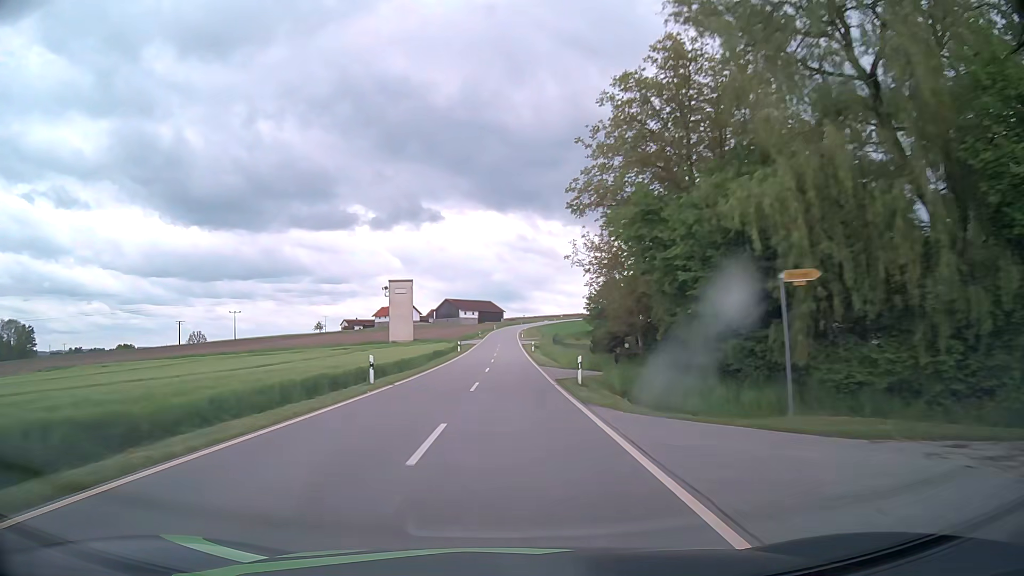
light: Day
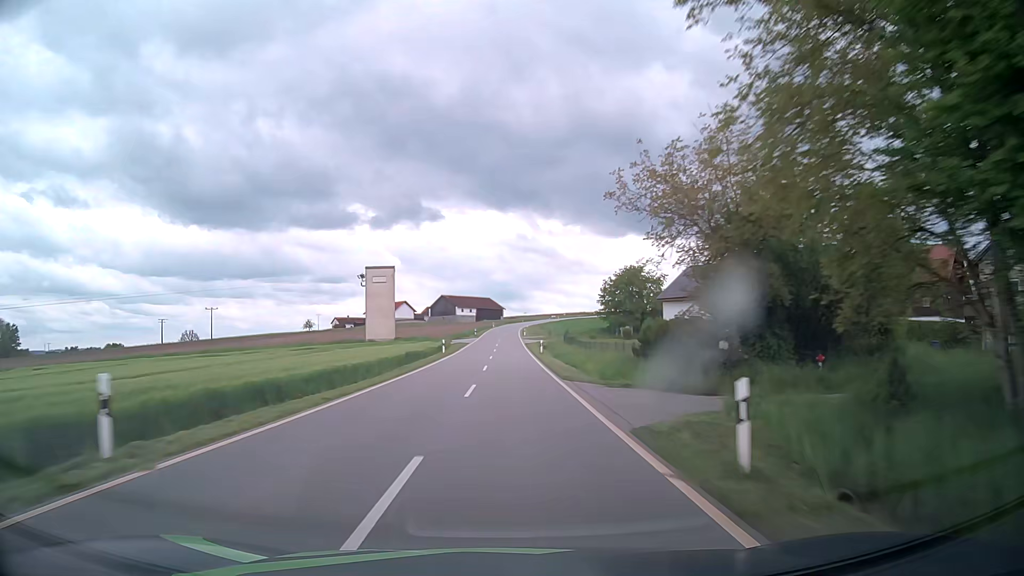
(0.0, +15.8) m; 0°
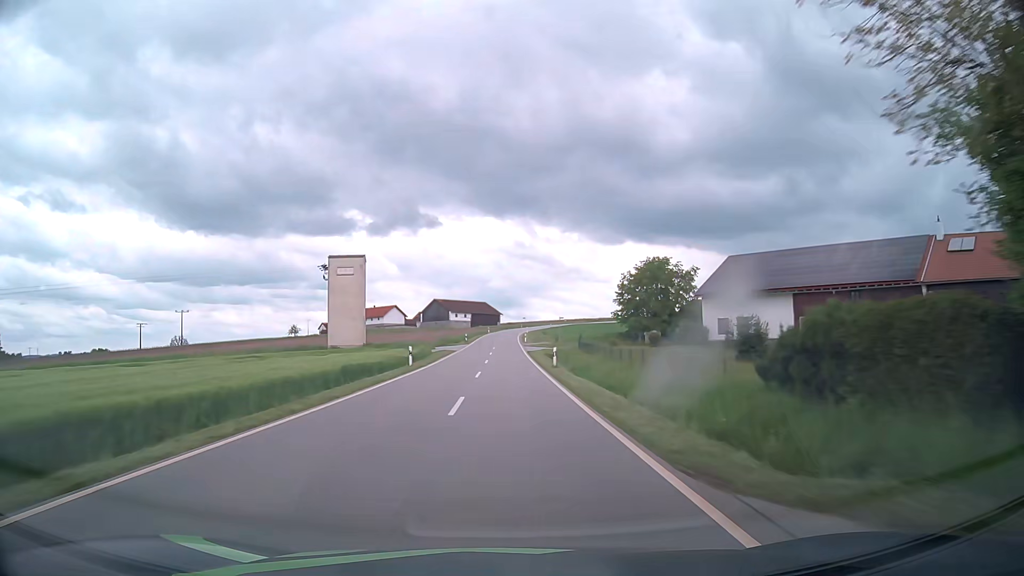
(0.0, +15.8) m; 0°
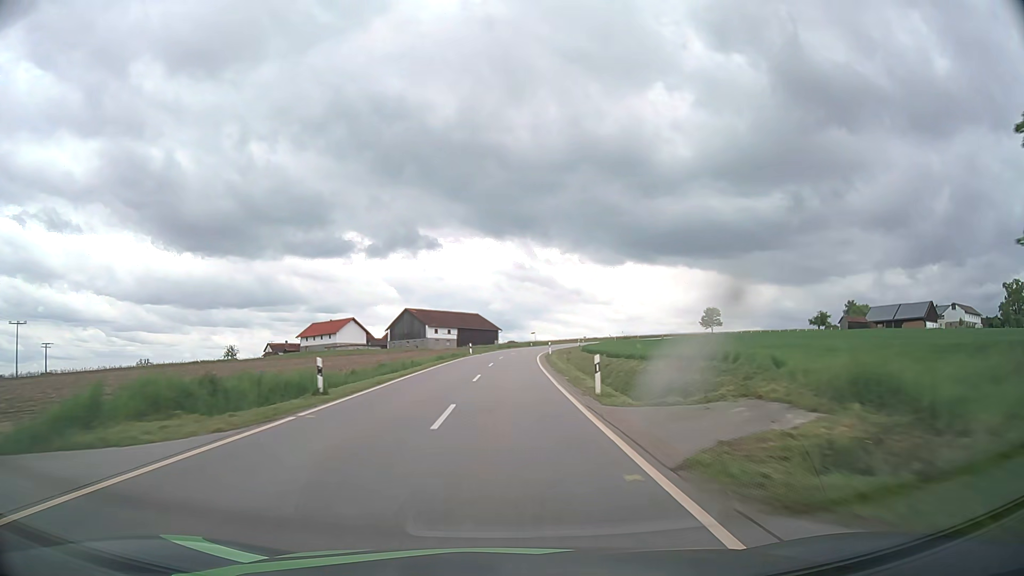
(+0.1, +62.9) m; 0°
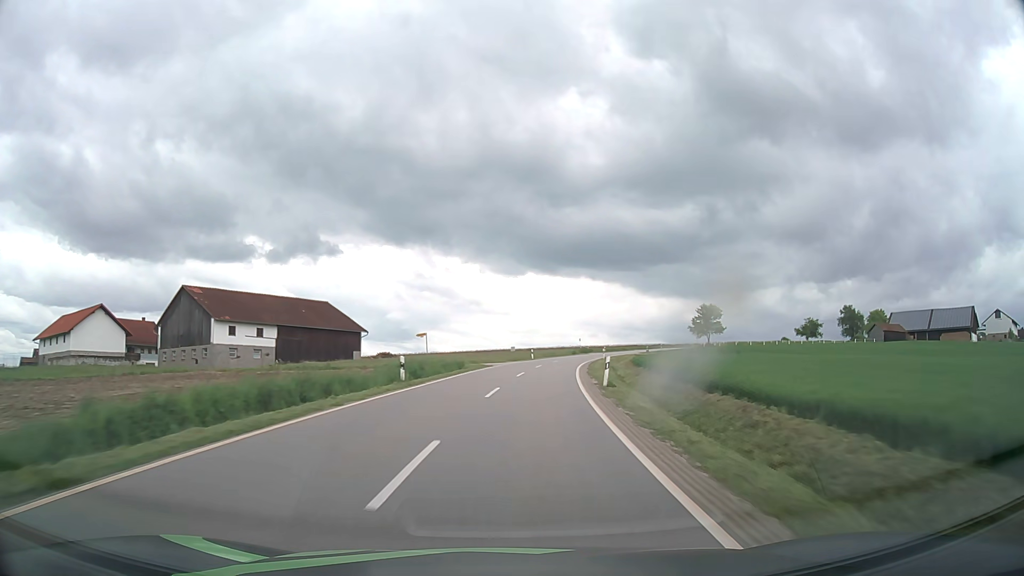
(+3.4, +77.8) m; +8°
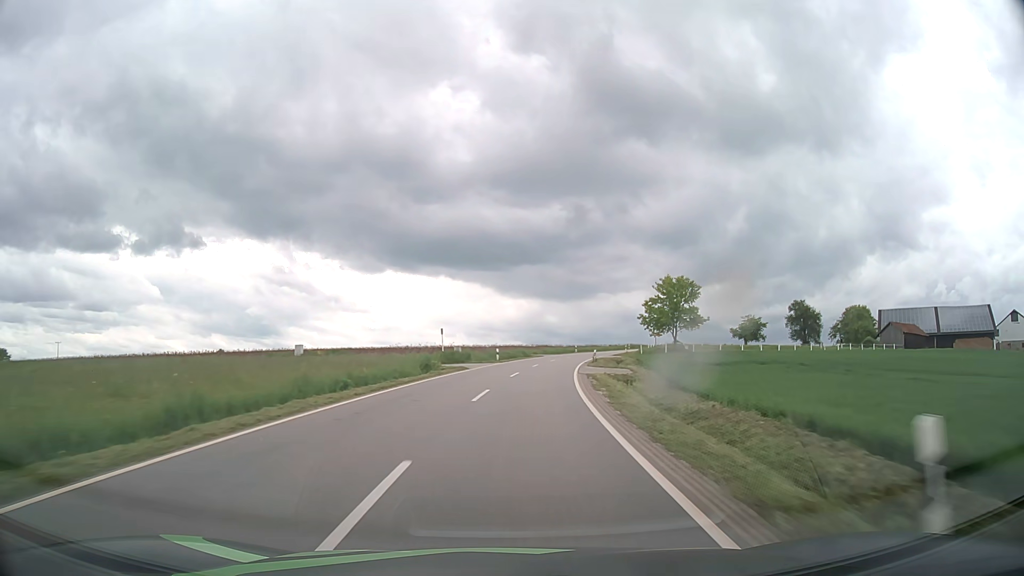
(+6.7, +62.2) m; +12°
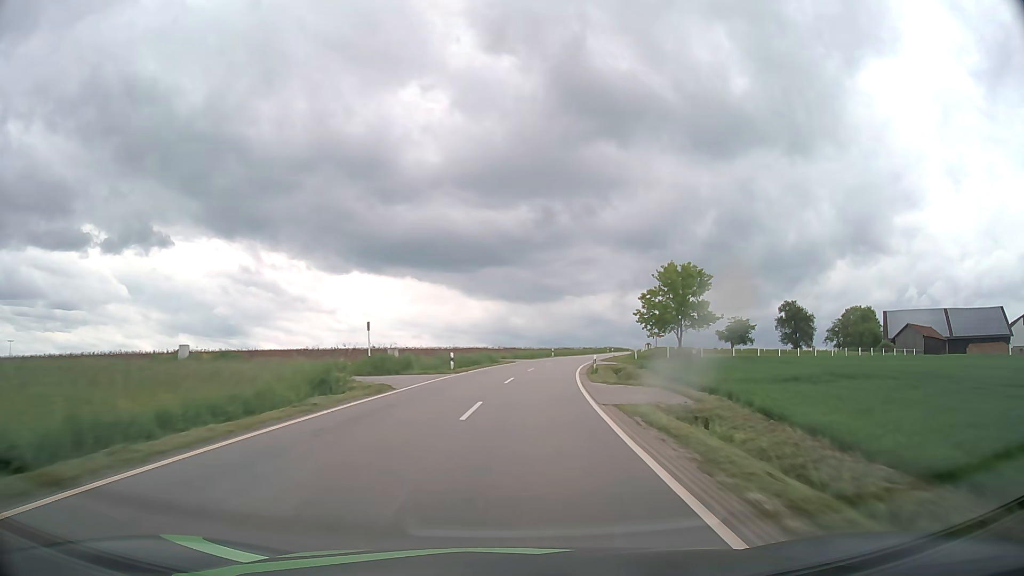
(+0.4, +15.7) m; +3°
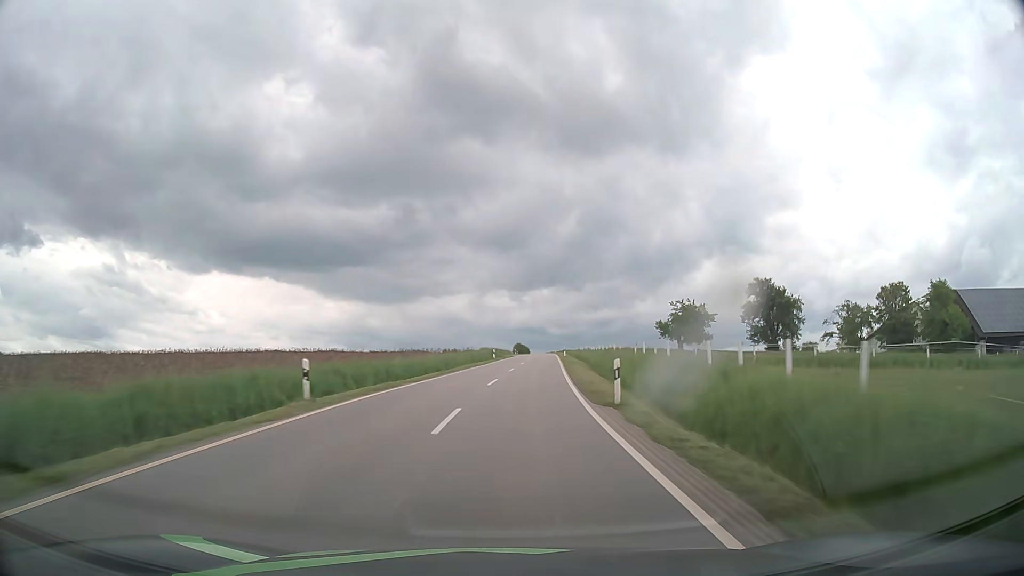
(+6.9, +62.7) m; +12°
(0, +10) (+1, +20) (+1, +30) (+2, +40) (+3, +50) (+3, +60) (+4, +70) (+5, +80) (+6, +90) (+6, +100) m
